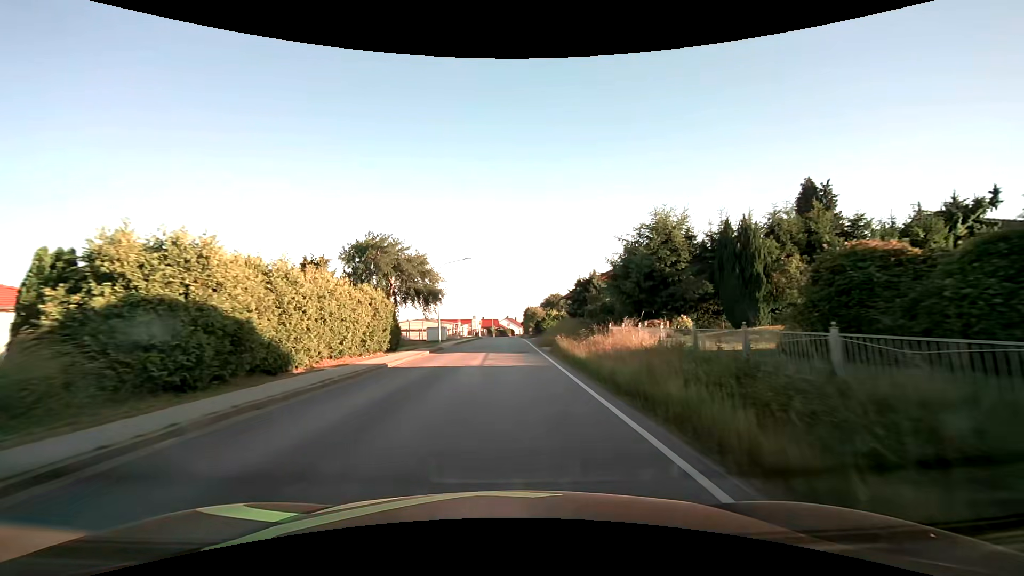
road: secondary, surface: asphalt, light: Day
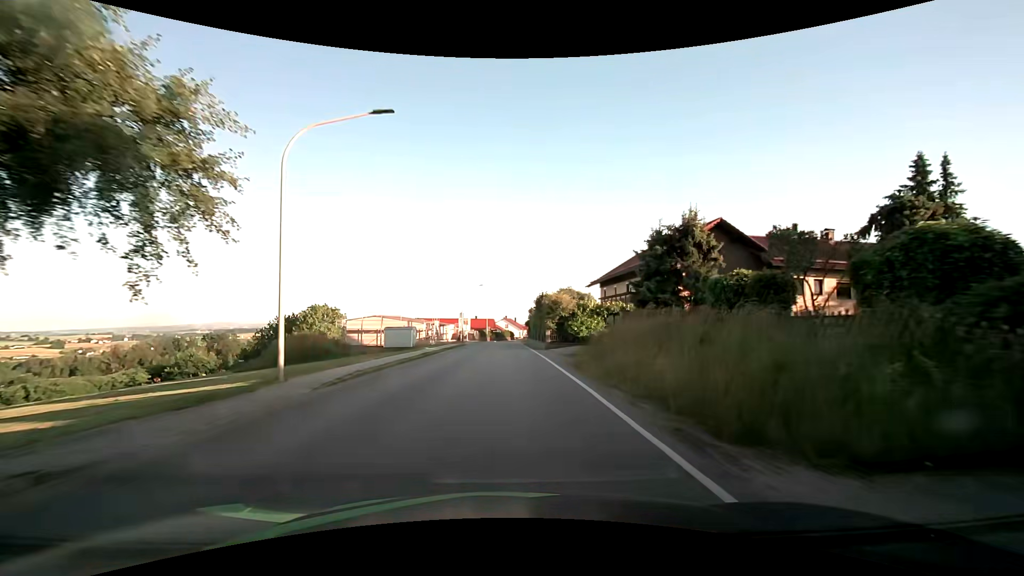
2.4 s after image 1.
(+0.1, +30.4) m; 0°
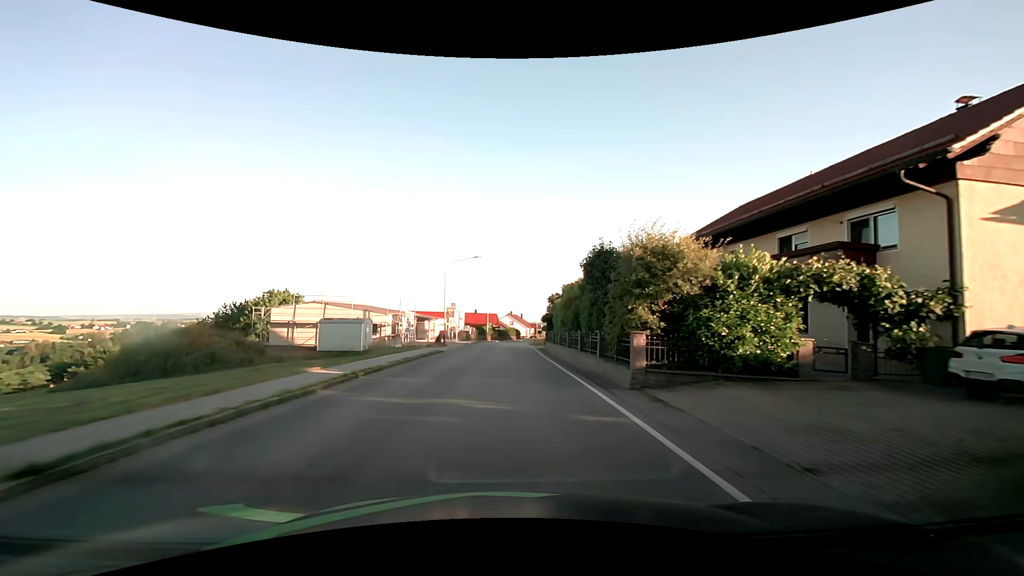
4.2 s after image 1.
(-0.2, +22.8) m; -1°
(0, +10) (0, +20) (0, +30) (0, +40) (0, +50) (0, +60) (+1, +70) (+1, +80) (+2, +90) (+4, +100) m
